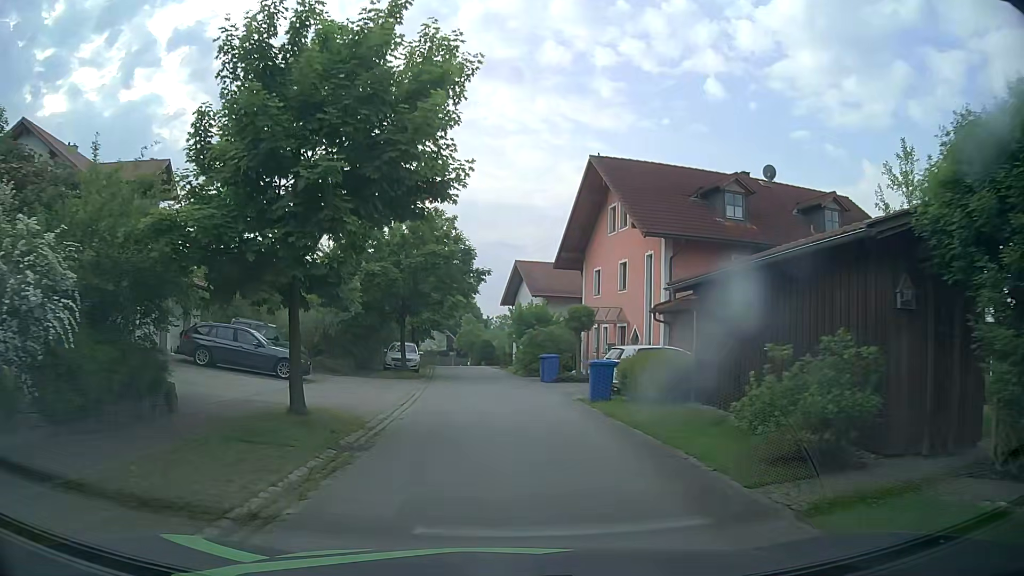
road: residential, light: Day
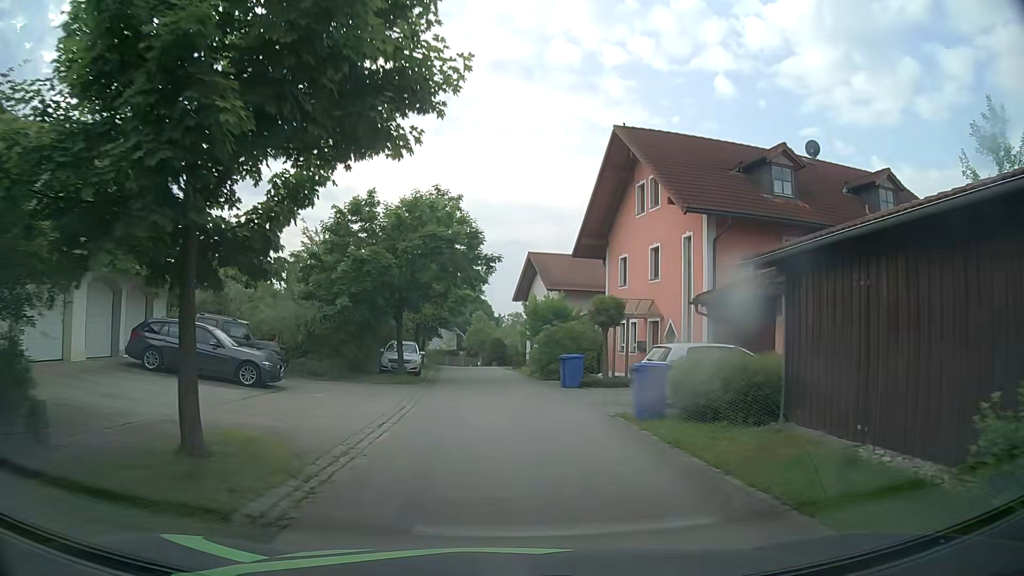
(0.0, +4.2) m; -1°
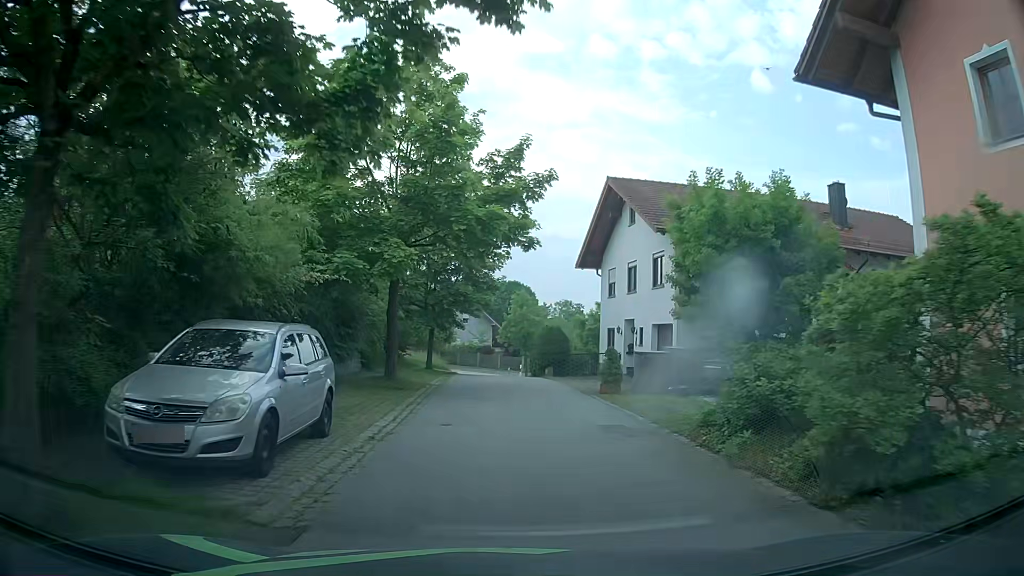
(-0.9, +22.5) m; -4°
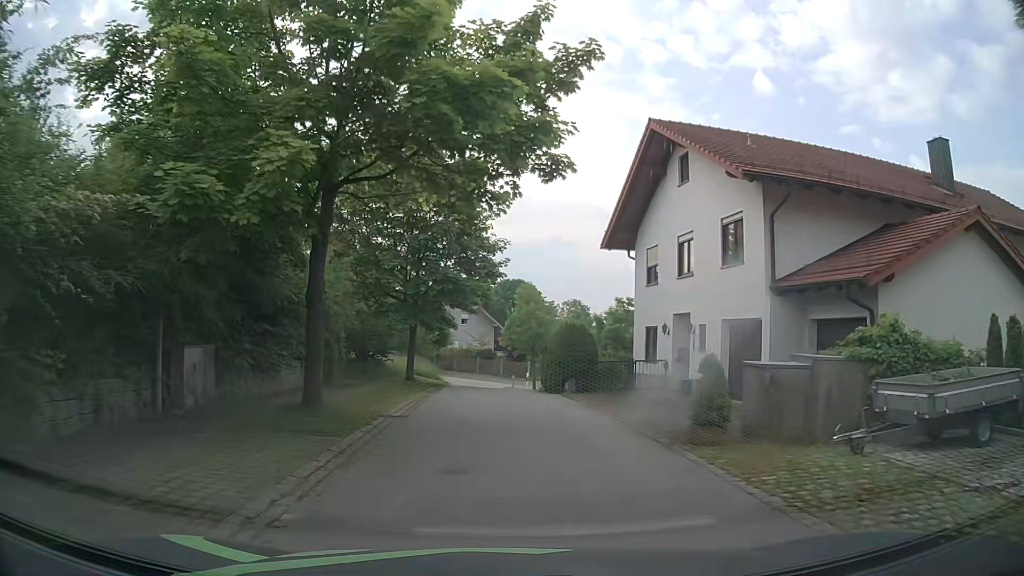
(0.0, +8.4) m; 0°
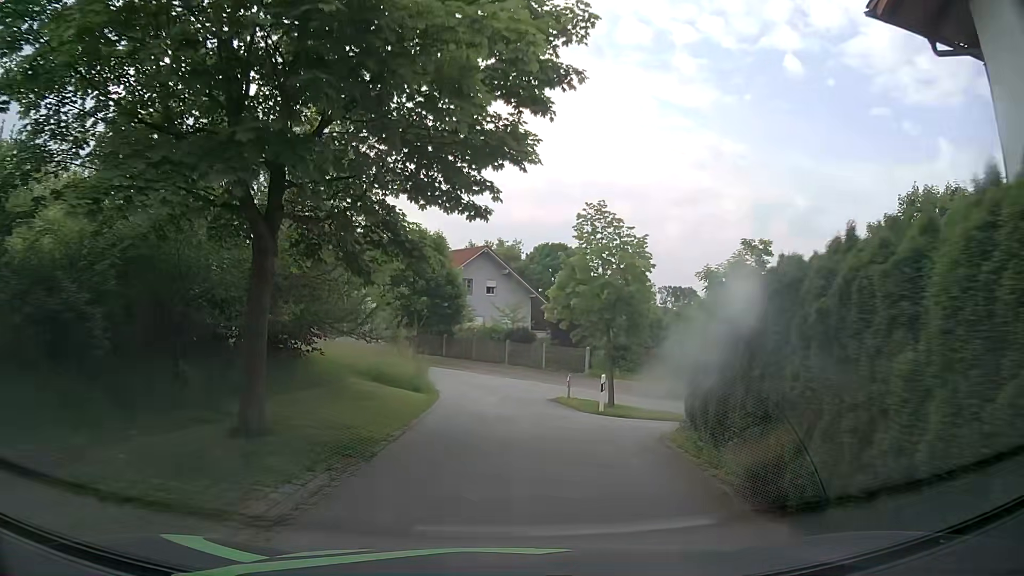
(-0.6, +19.9) m; -3°
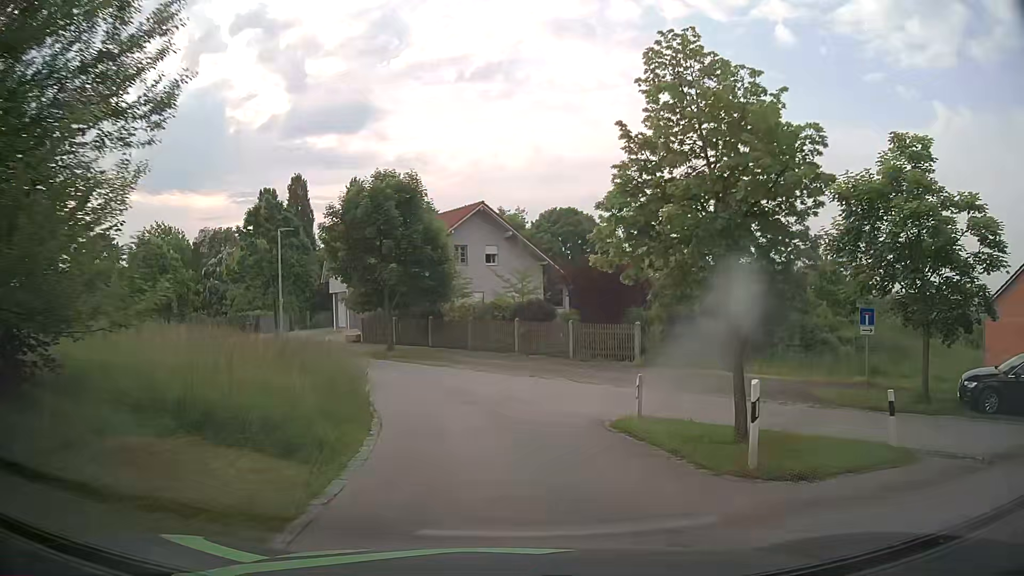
(0.0, +11.6) m; -1°
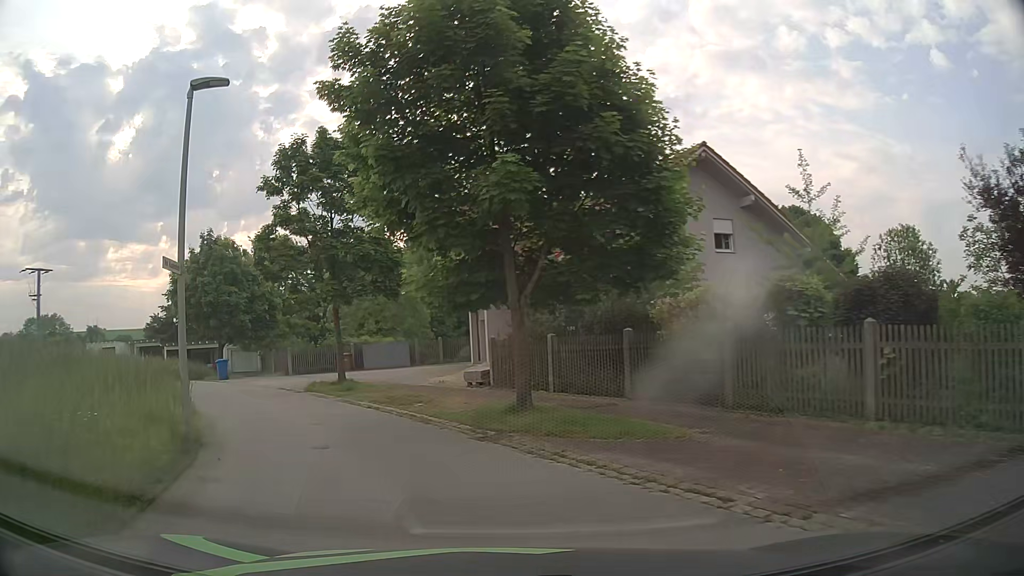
(-1.4, +17.9) m; -15°
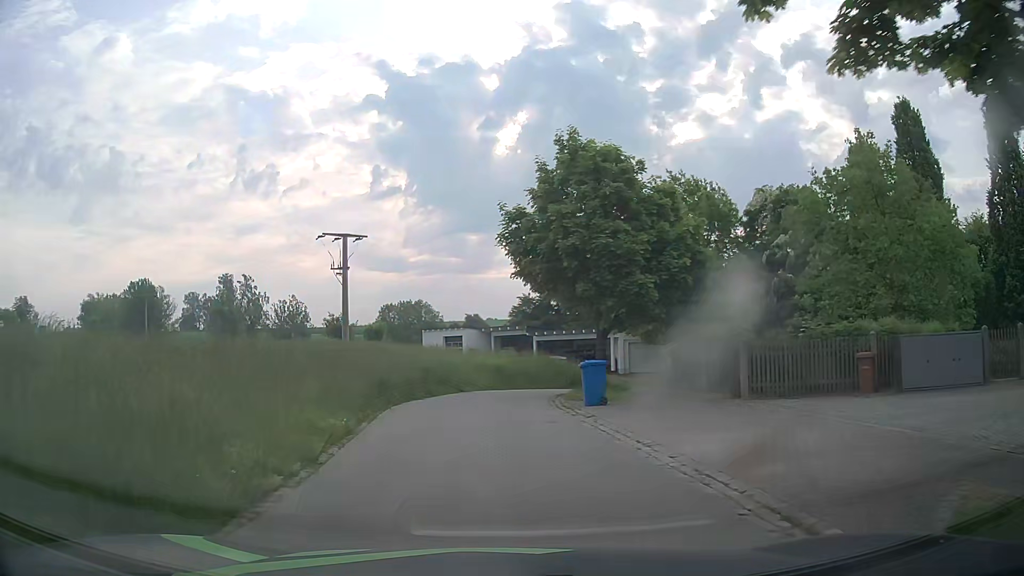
(-6.0, +18.2) m; -34°
